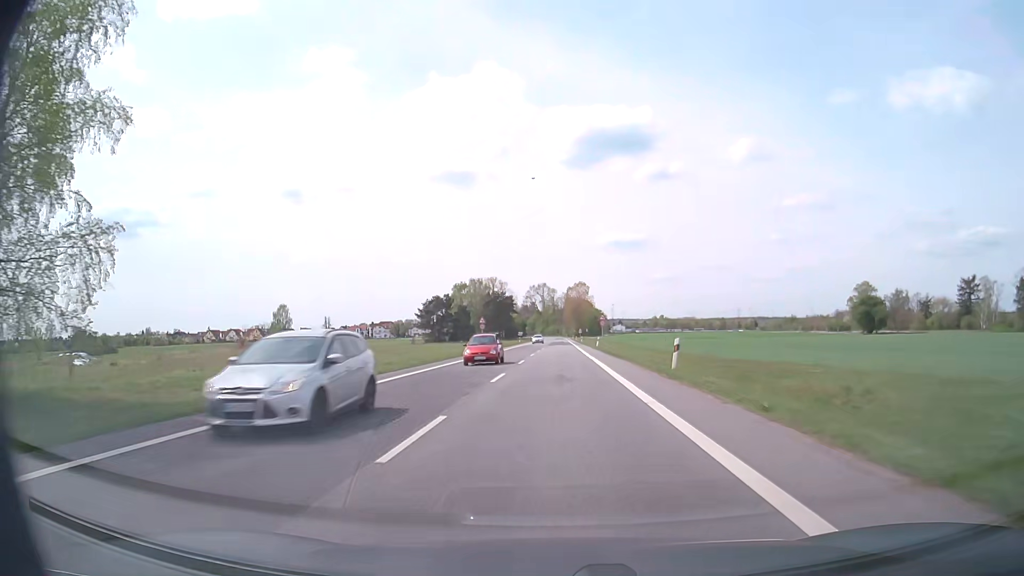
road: secondary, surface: asphalt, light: Day
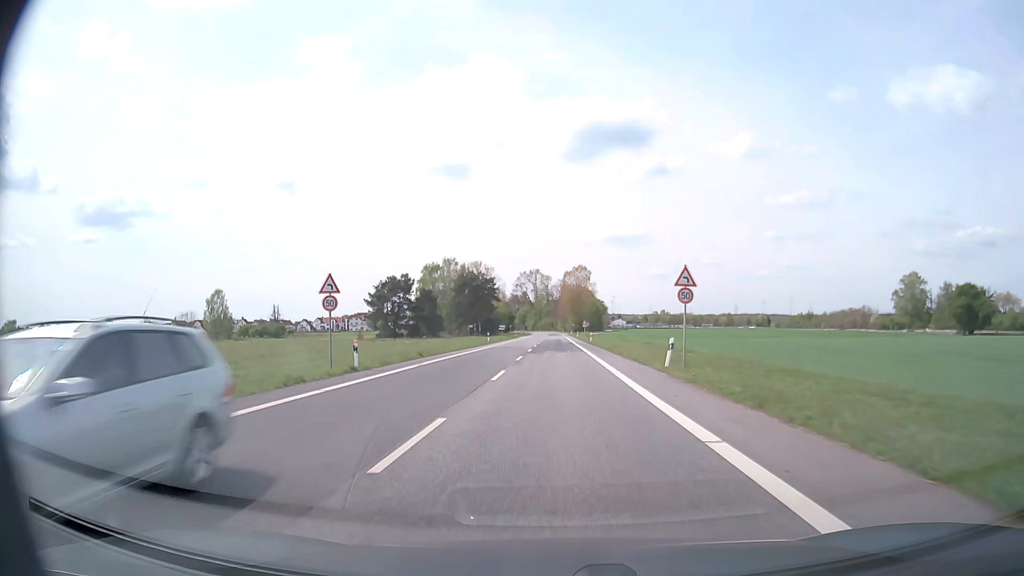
(+0.2, +47.8) m; 0°
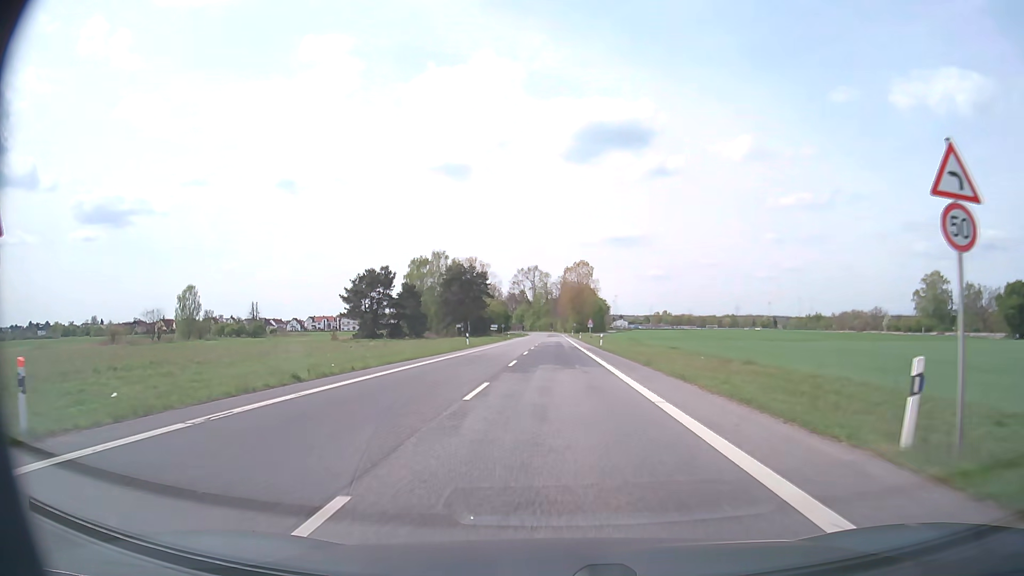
(0.0, +16.9) m; 0°
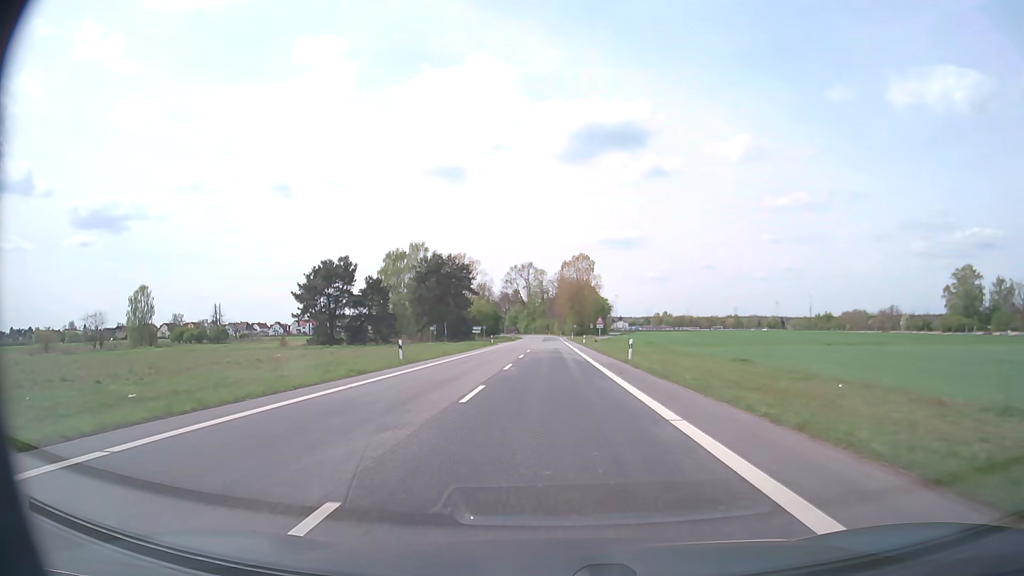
(+0.1, +23.6) m; 0°
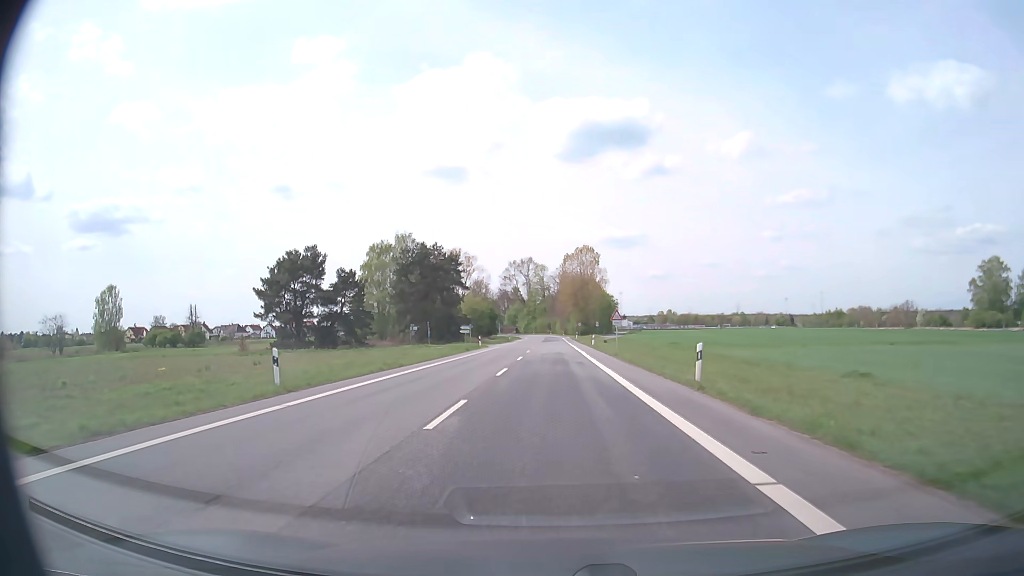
(0.0, +15.4) m; 0°
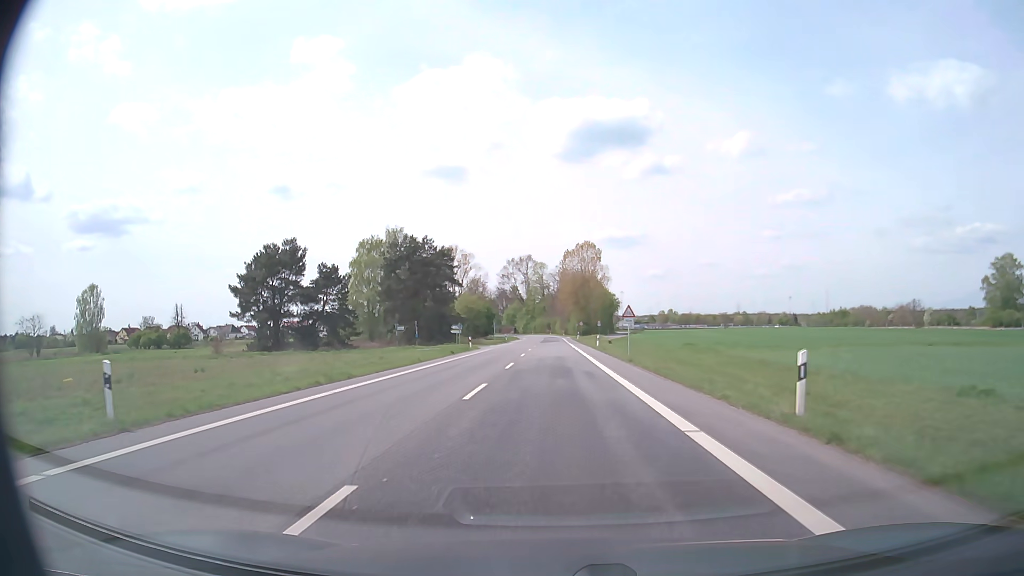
(0.0, +7.6) m; 0°
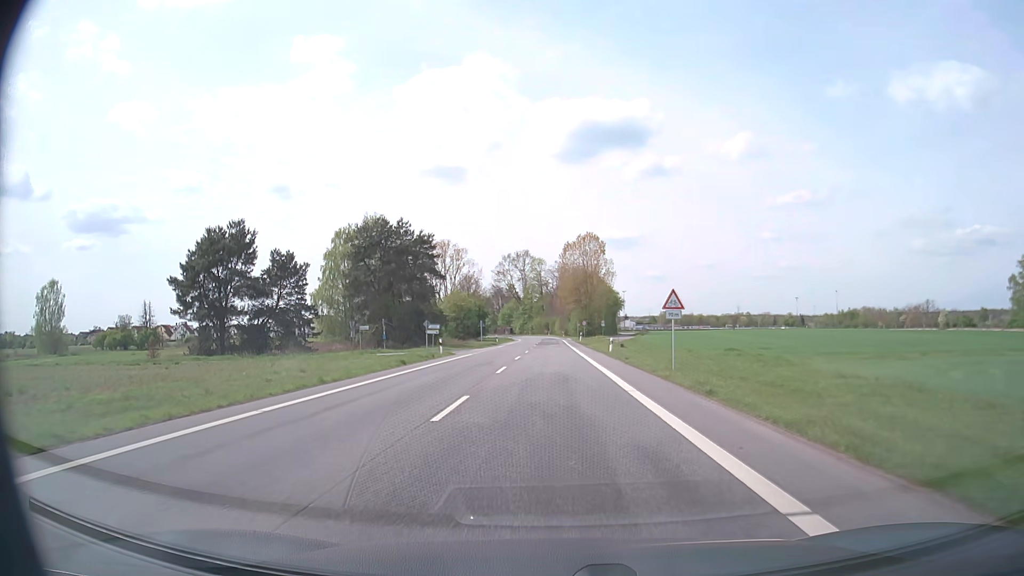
(0.0, +15.0) m; 0°
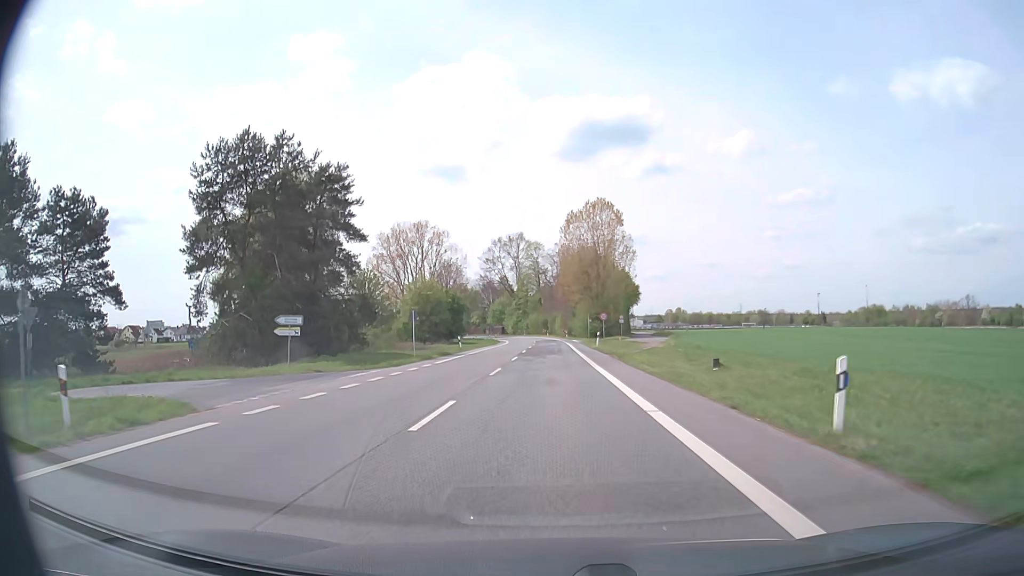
(0.0, +36.5) m; 0°
(0, +10) (0, +20) (0, +30) (0, +40) (0, +50) (0, +60) (0, +70) (0, +80) (-1, +90) (-1, +100) m
